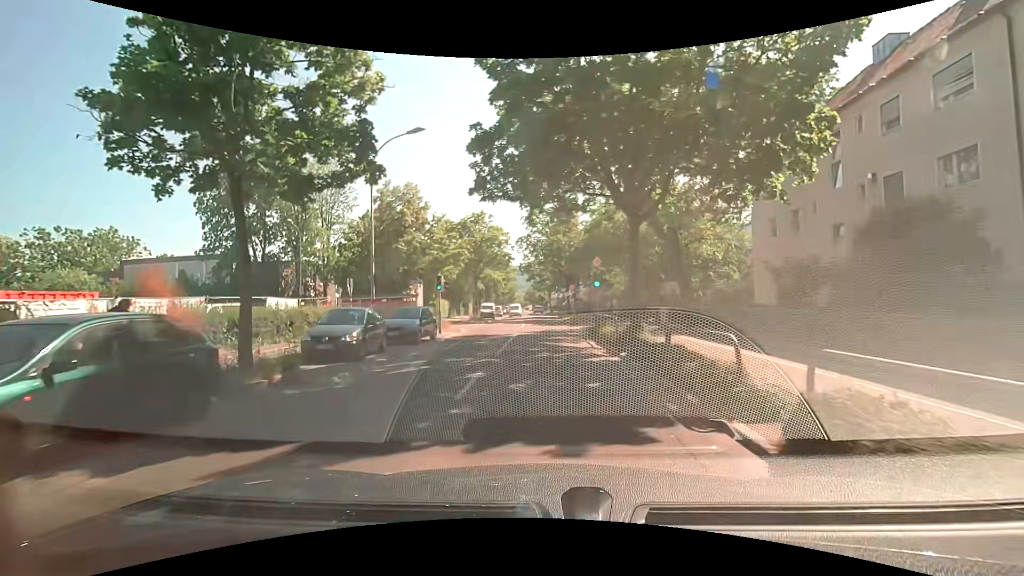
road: tertiary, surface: asphalt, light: Day
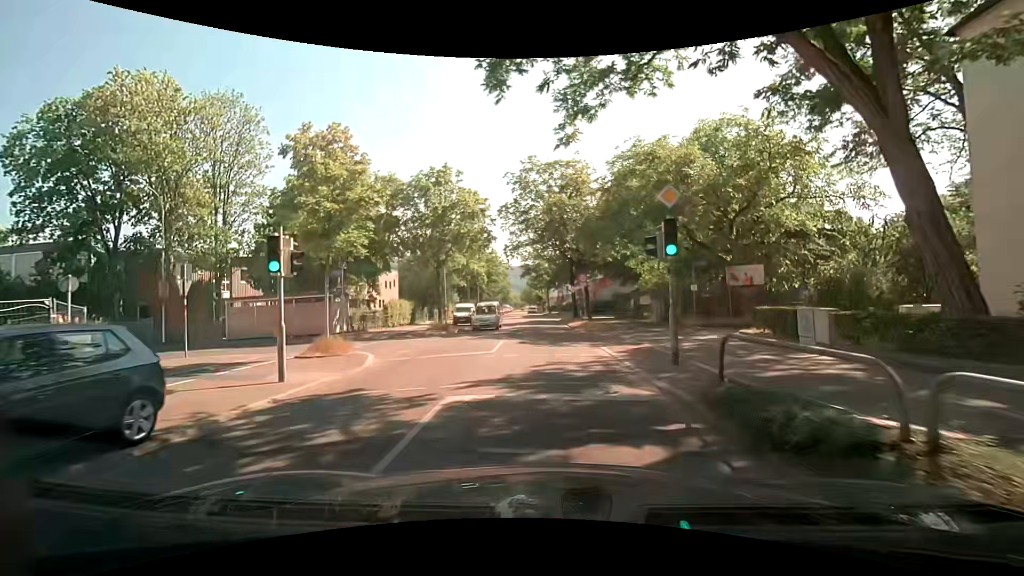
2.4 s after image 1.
(-0.1, +16.1) m; +1°
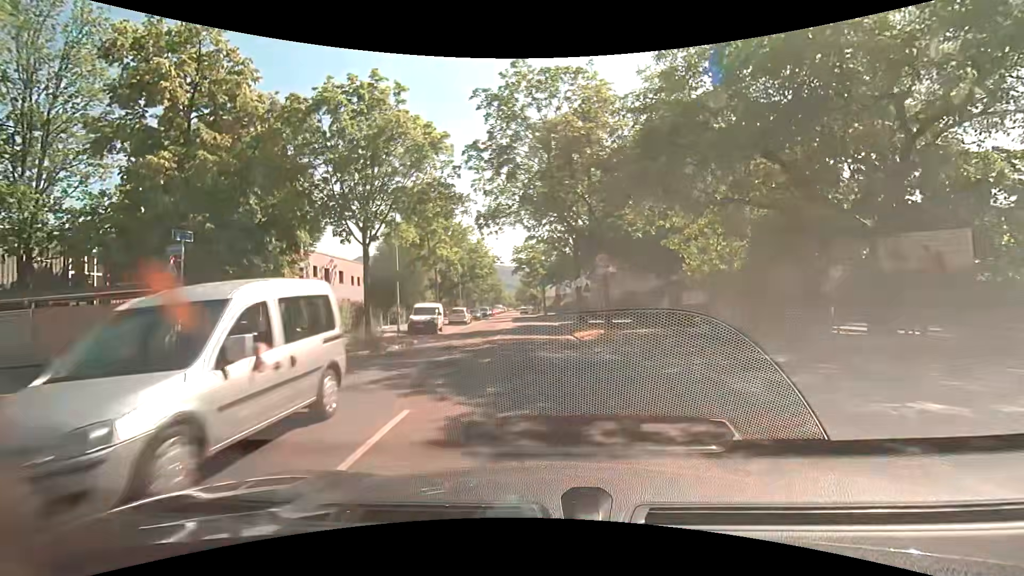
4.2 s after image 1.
(-0.2, +12.6) m; -1°
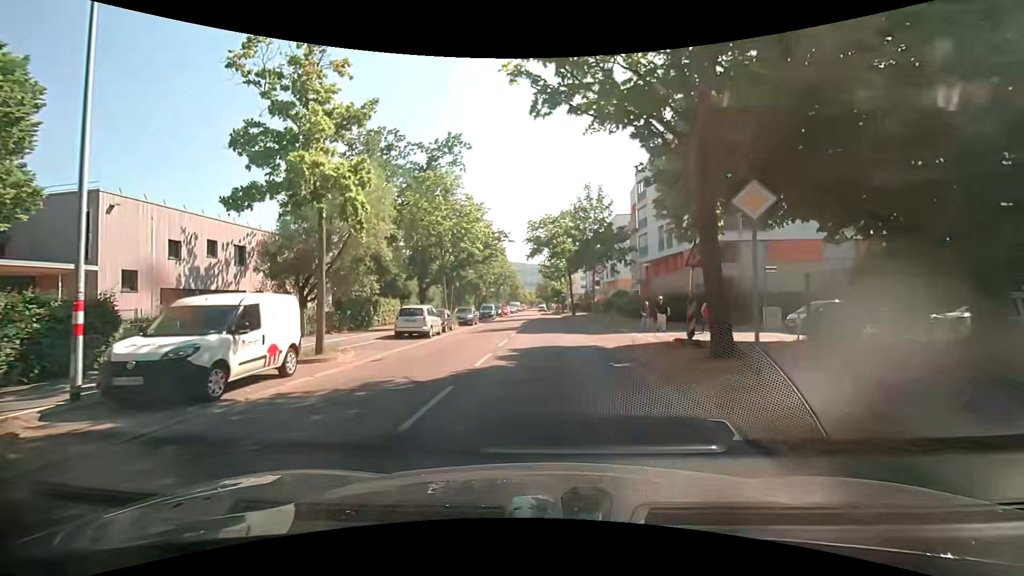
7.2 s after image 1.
(-0.5, +21.8) m; -3°
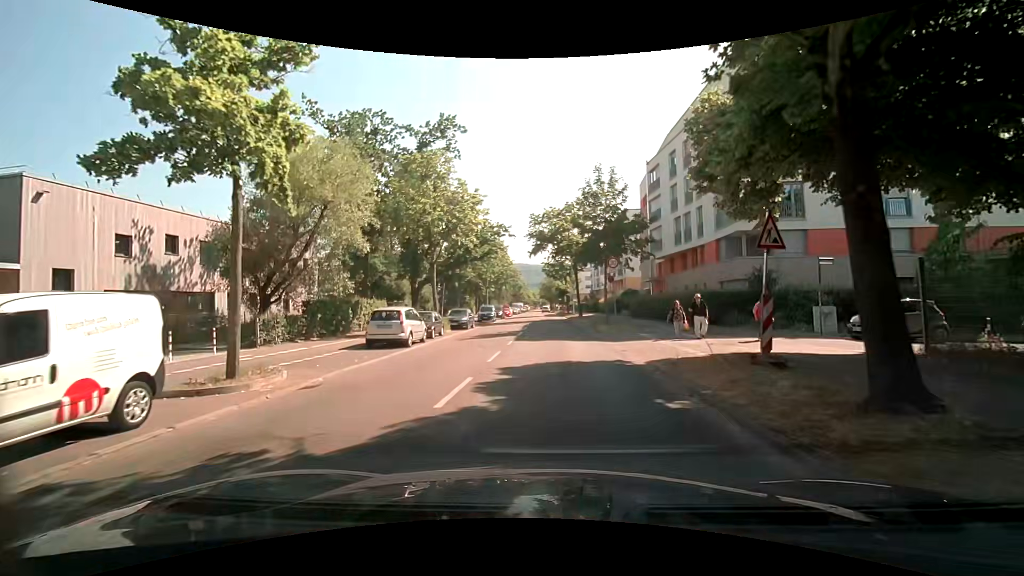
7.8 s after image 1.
(+0.1, +4.4) m; 0°
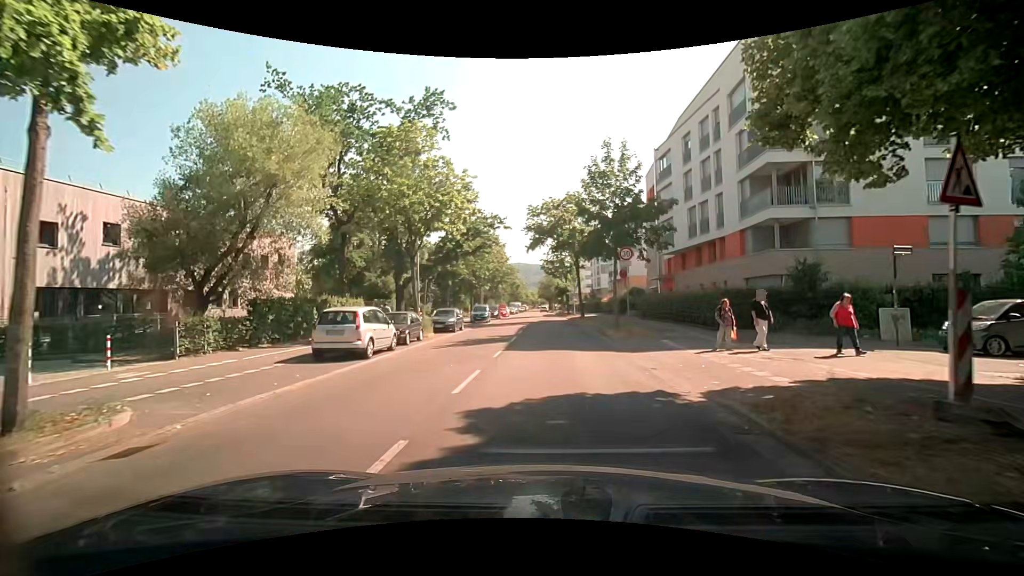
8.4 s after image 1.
(0.0, +4.4) m; 0°
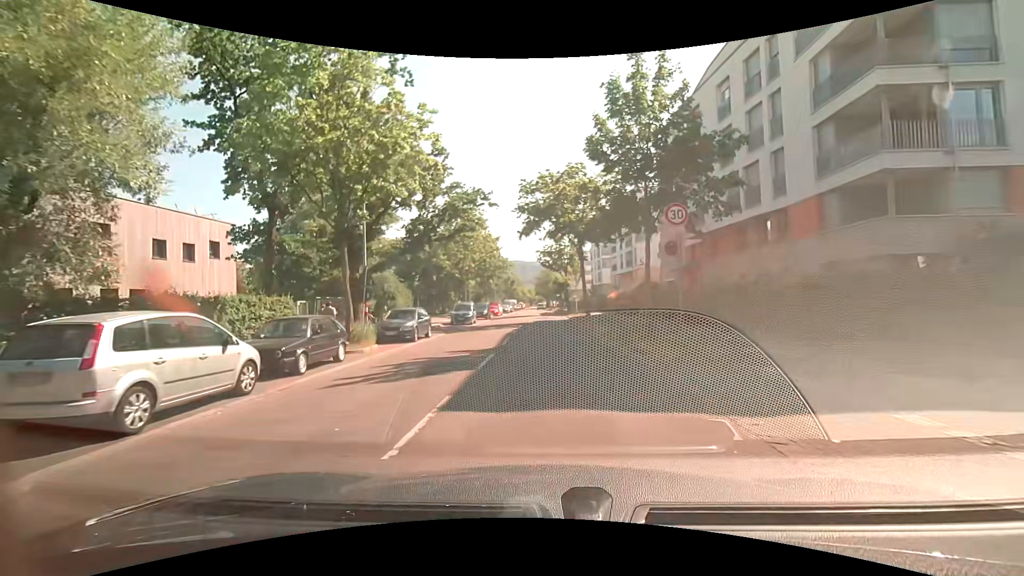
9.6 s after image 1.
(+0.1, +8.7) m; +1°
